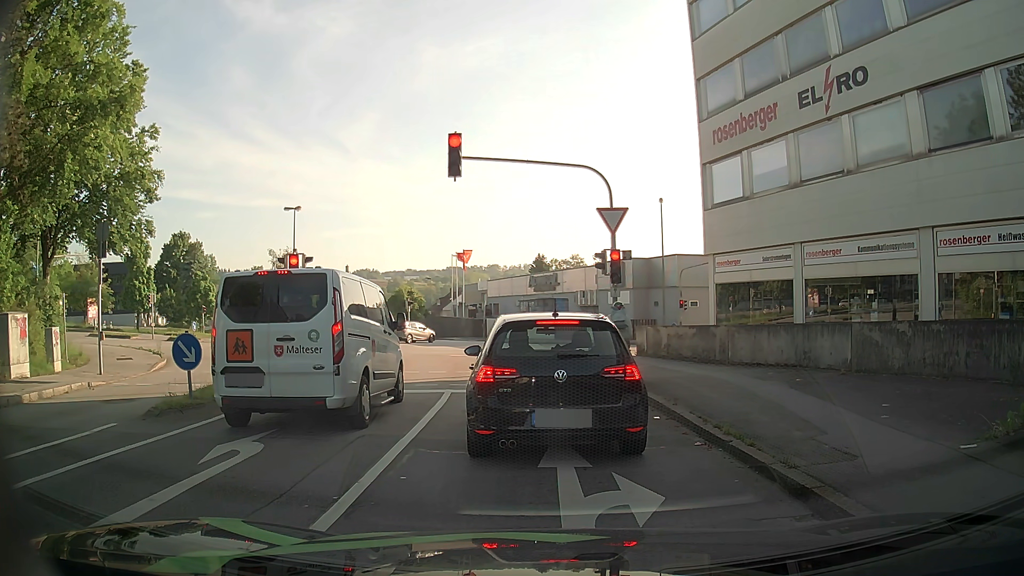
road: tertiary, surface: asphalt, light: Day
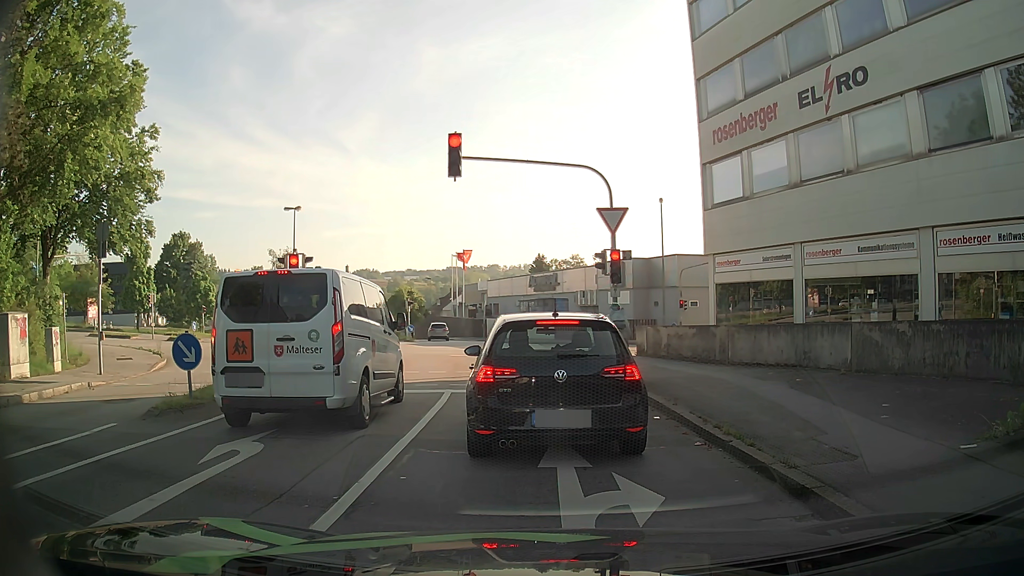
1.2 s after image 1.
(0.0, 0.0) m; 0°
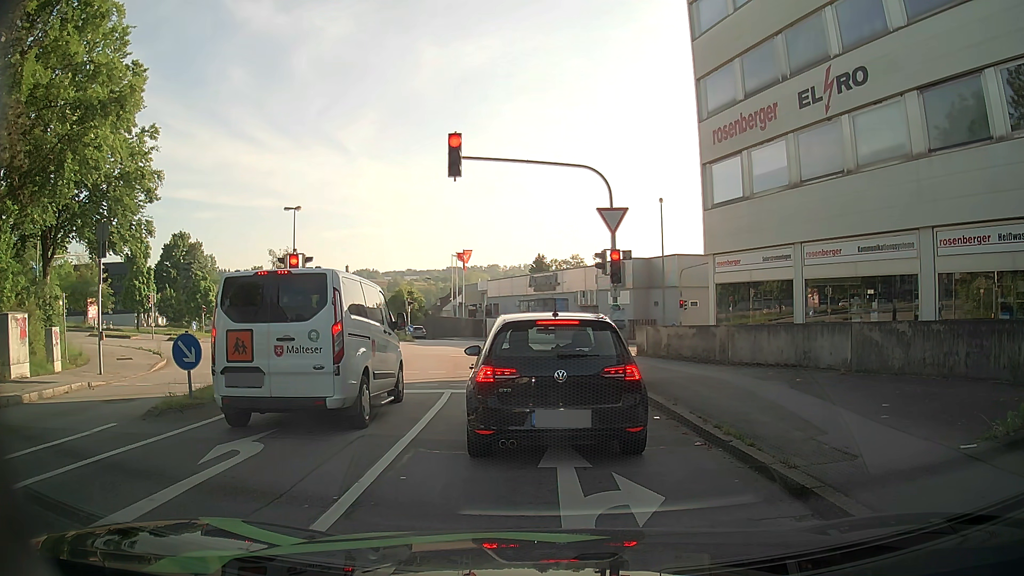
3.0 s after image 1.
(0.0, 0.0) m; 0°
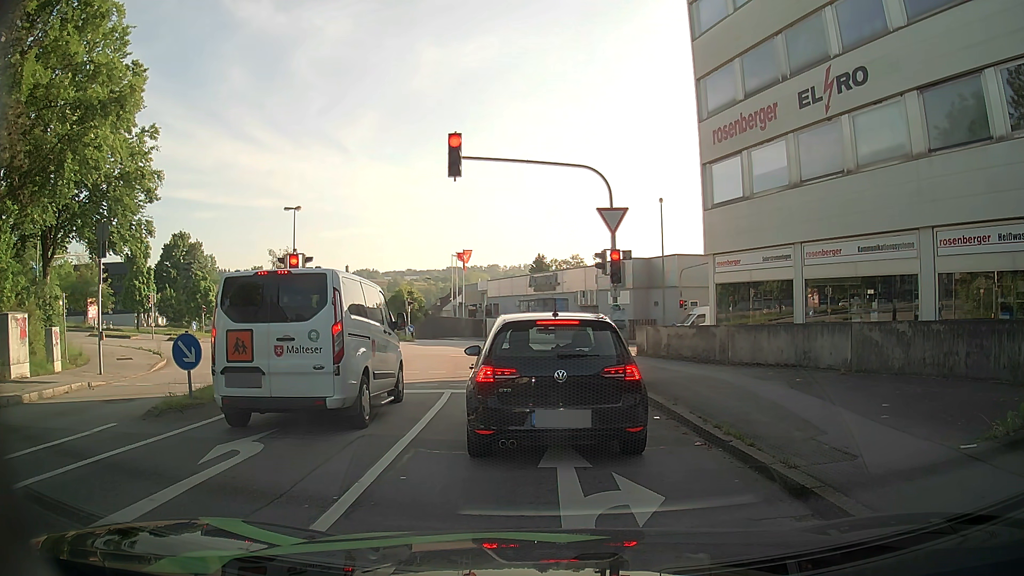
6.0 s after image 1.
(0.0, 0.0) m; 0°
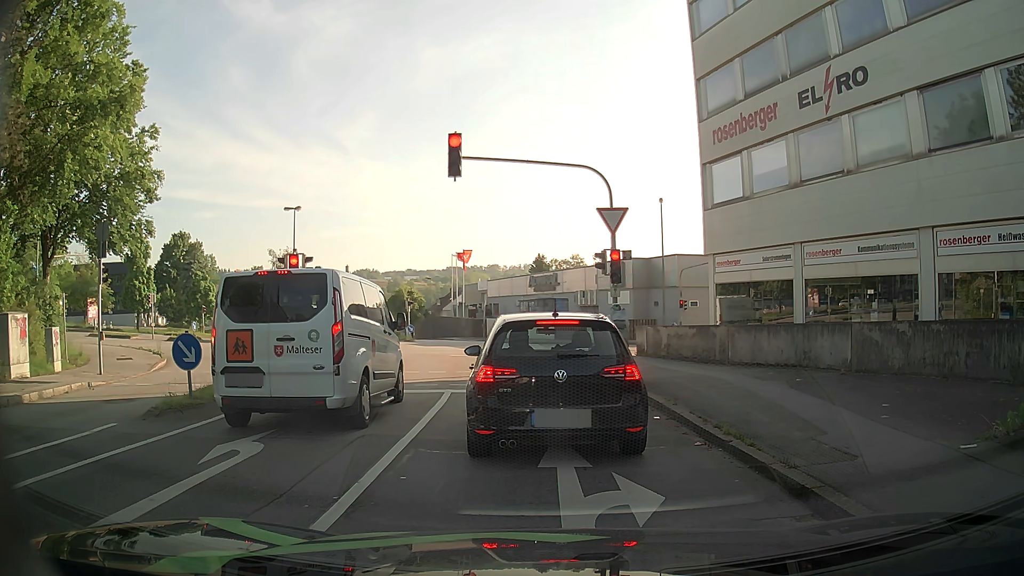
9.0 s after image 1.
(0.0, 0.0) m; 0°
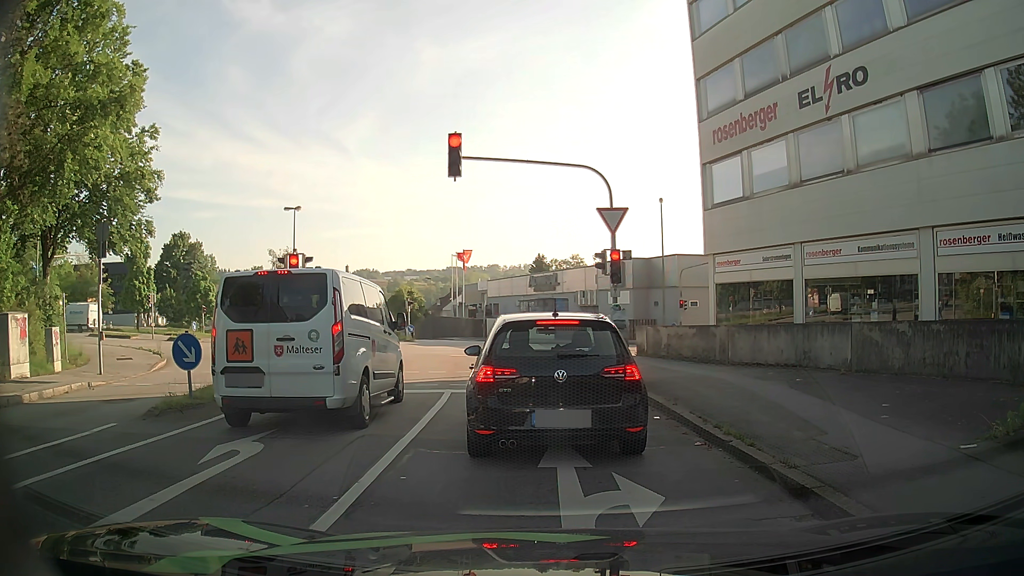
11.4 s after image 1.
(0.0, 0.0) m; 0°
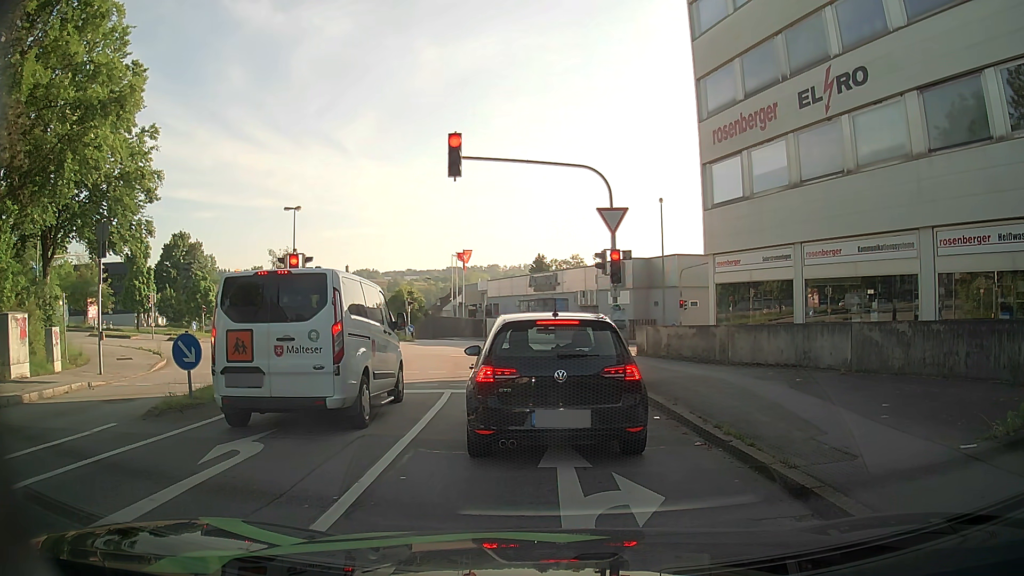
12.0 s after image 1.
(0.0, 0.0) m; 0°
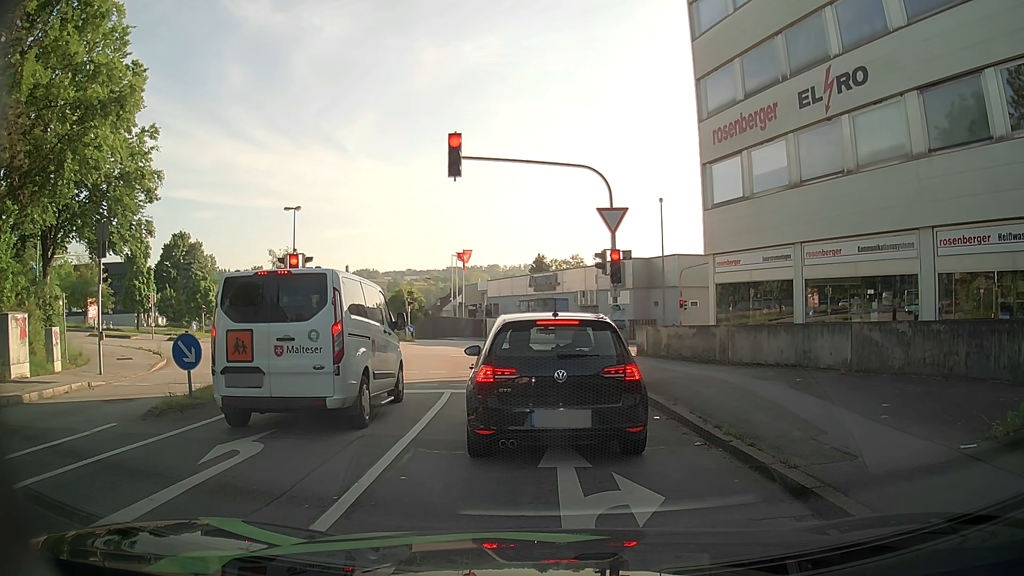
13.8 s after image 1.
(0.0, 0.0) m; 0°
